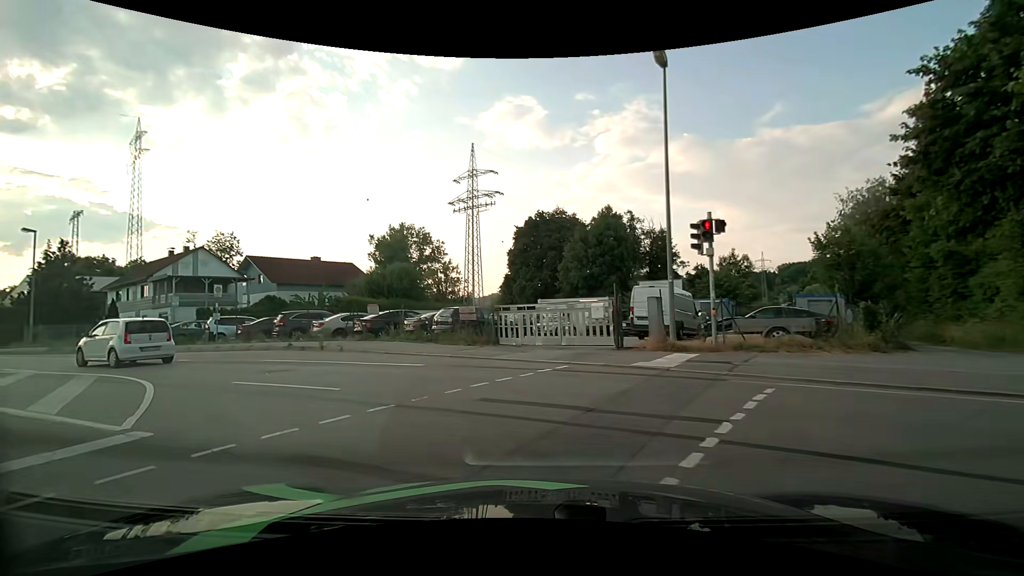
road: primary_link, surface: asphalt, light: Day
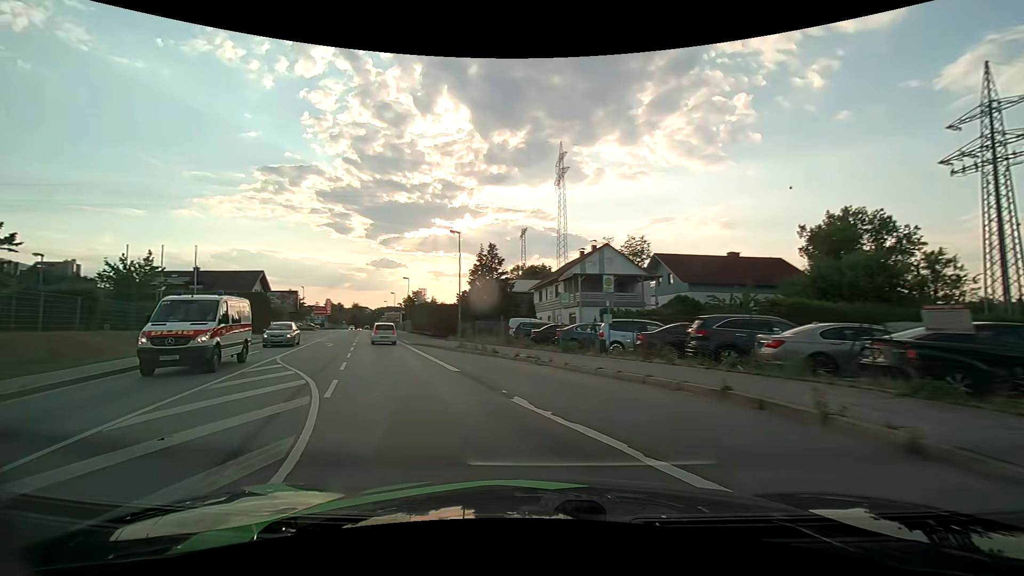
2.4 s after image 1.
(-5.1, +10.9) m; -47°
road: primary
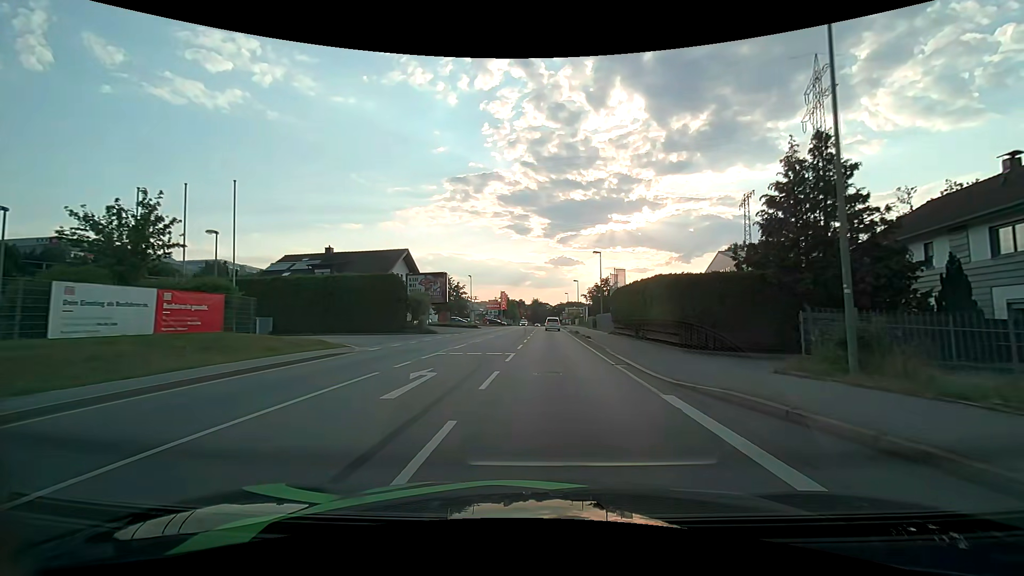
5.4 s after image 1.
(-7.9, +24.0) m; -22°
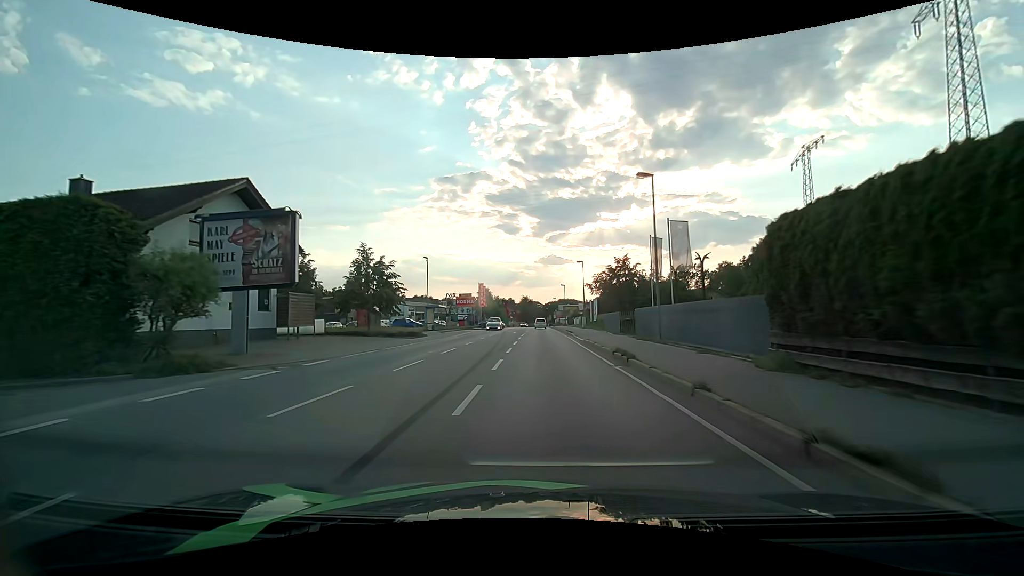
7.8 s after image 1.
(+0.3, +27.3) m; +1°
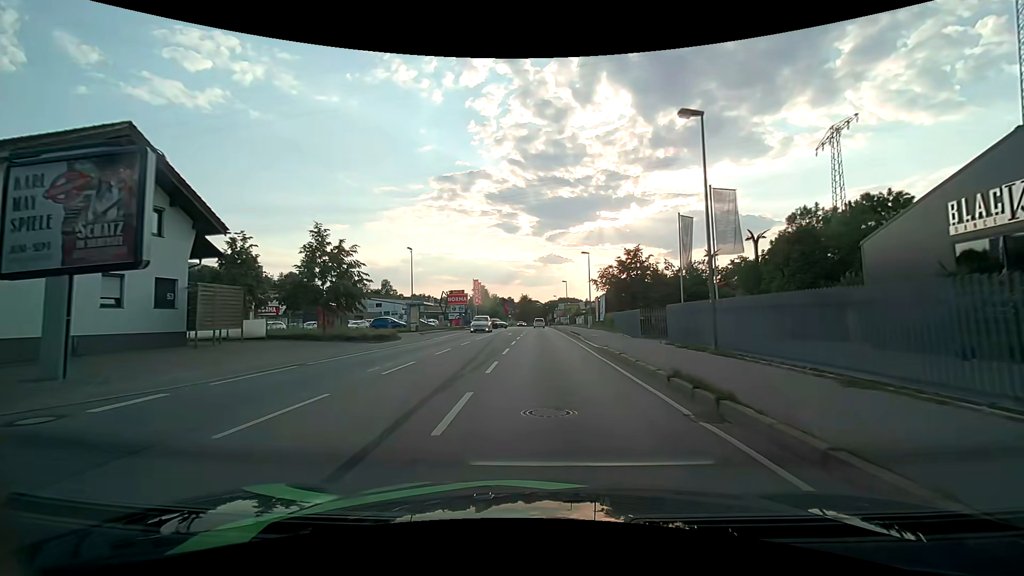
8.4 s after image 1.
(0.0, +7.2) m; 0°
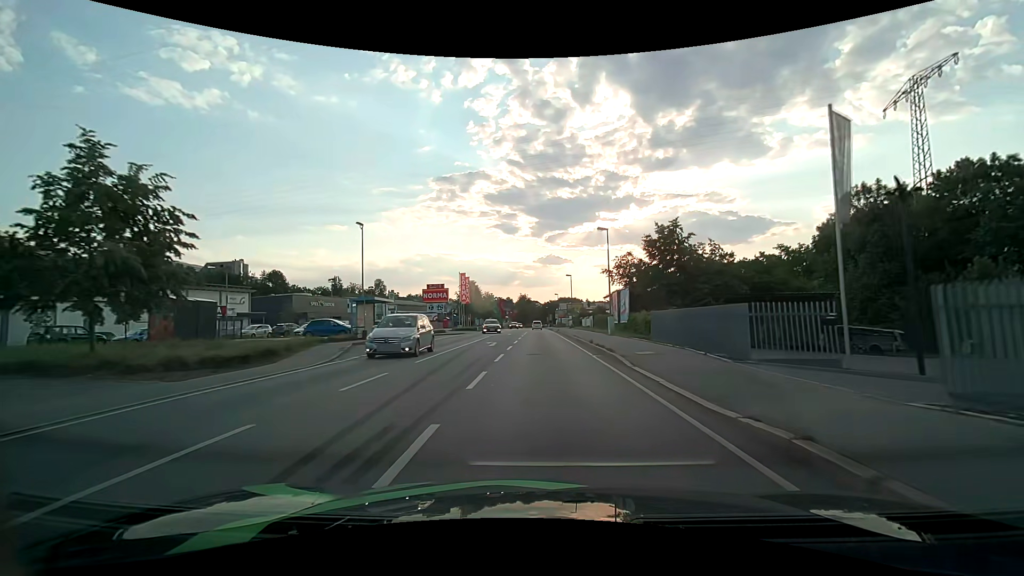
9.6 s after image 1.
(0.0, +14.5) m; 0°
